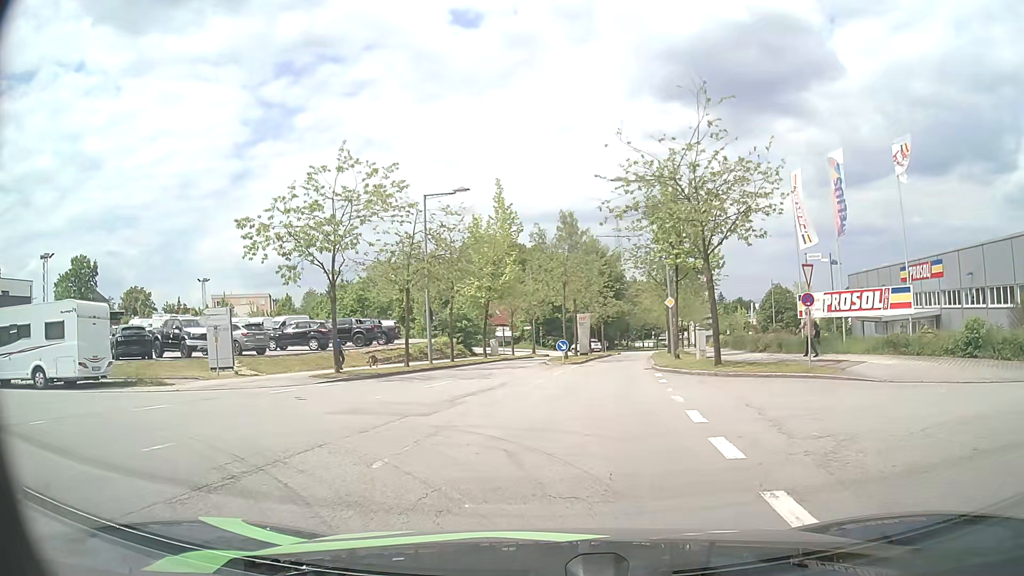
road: residential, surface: asphalt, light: Day
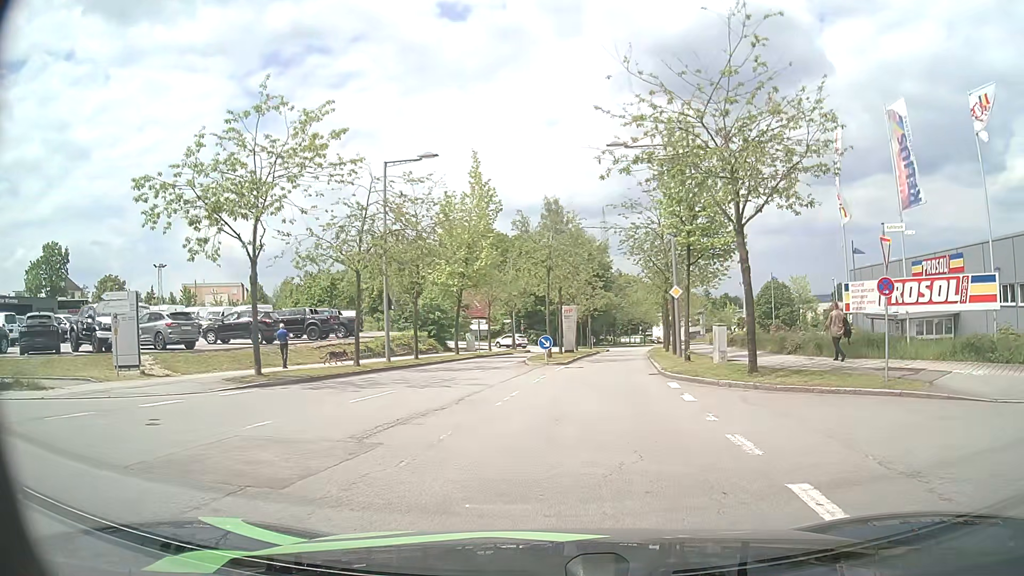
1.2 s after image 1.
(+0.2, +5.8) m; +2°
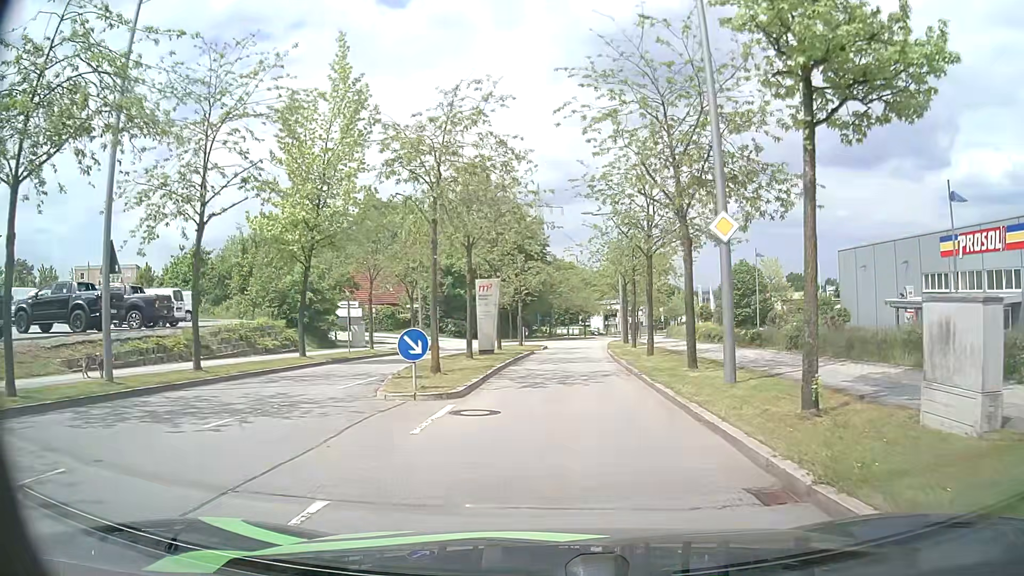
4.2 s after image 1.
(+0.9, +16.4) m; +6°
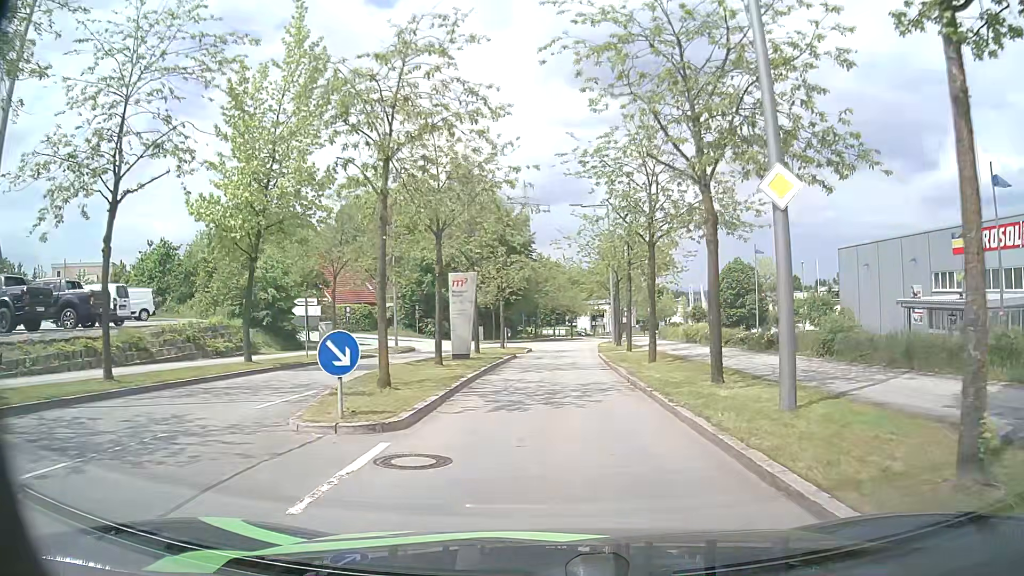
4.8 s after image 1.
(0.0, +3.6) m; +1°
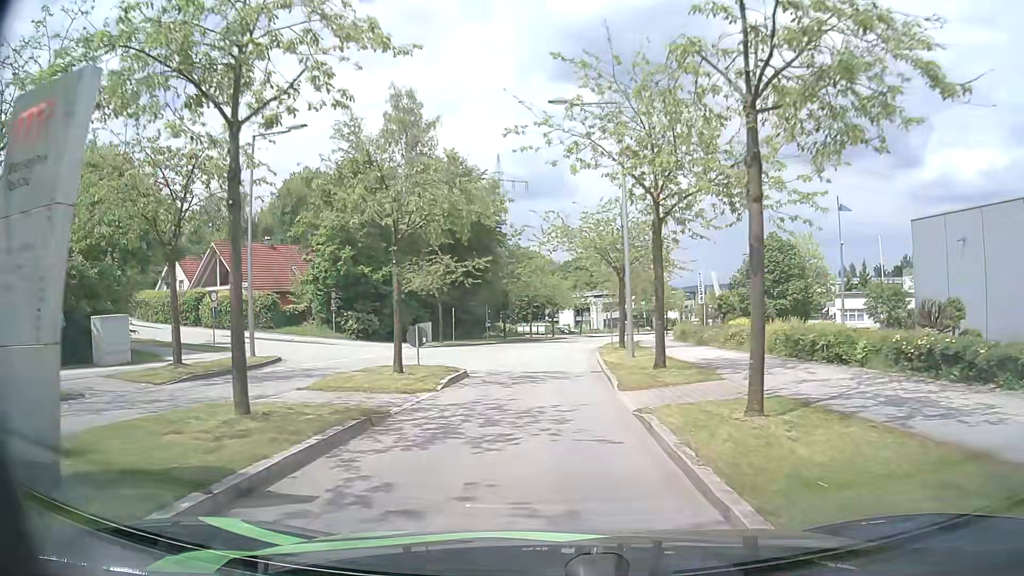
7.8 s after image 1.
(+0.6, +20.1) m; +2°
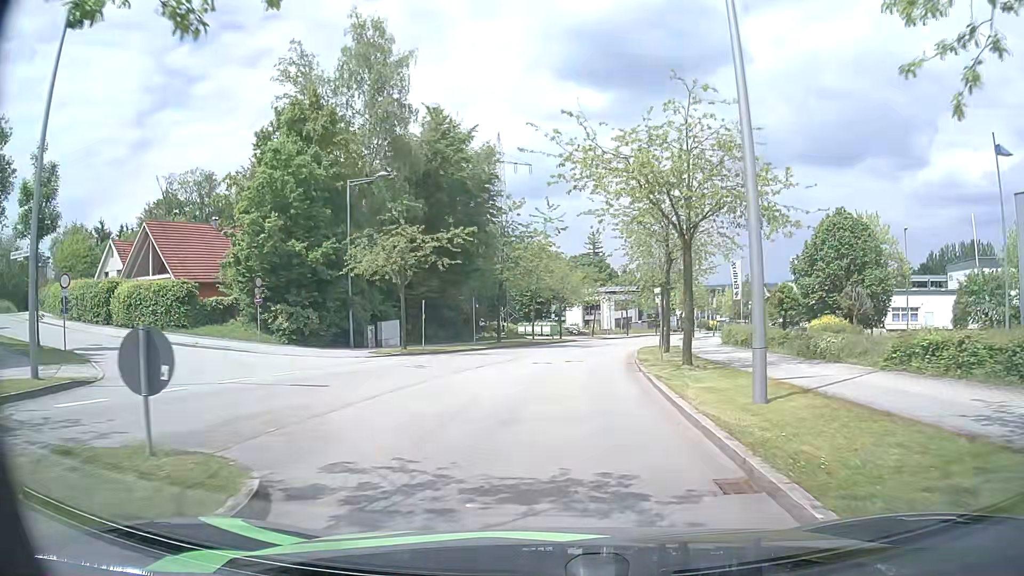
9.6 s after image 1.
(-0.2, +13.7) m; -1°
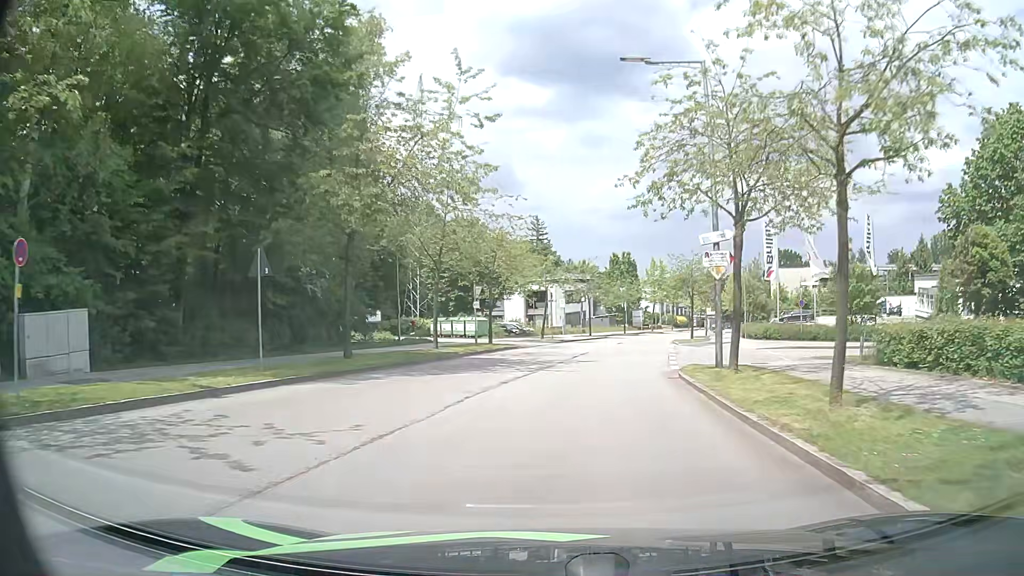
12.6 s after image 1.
(+0.8, +25.6) m; +5°
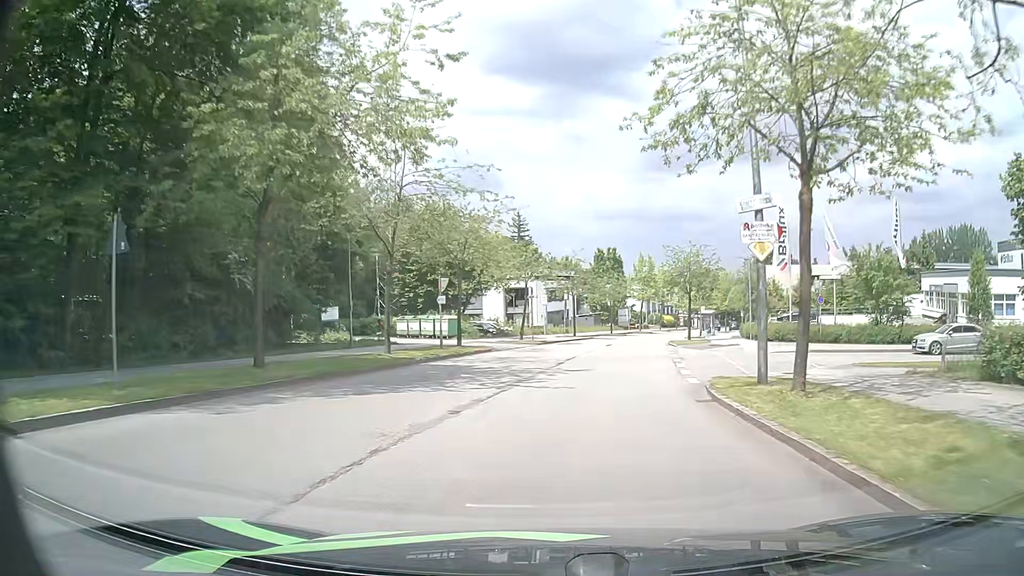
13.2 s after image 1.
(+0.1, +5.6) m; +2°
(0, +10) (+1, +20) (+2, +30) (+4, +40) (+7, +49) (+9, +59) (+12, +69) (+16, +78) (+19, +87) (+23, +97) m
